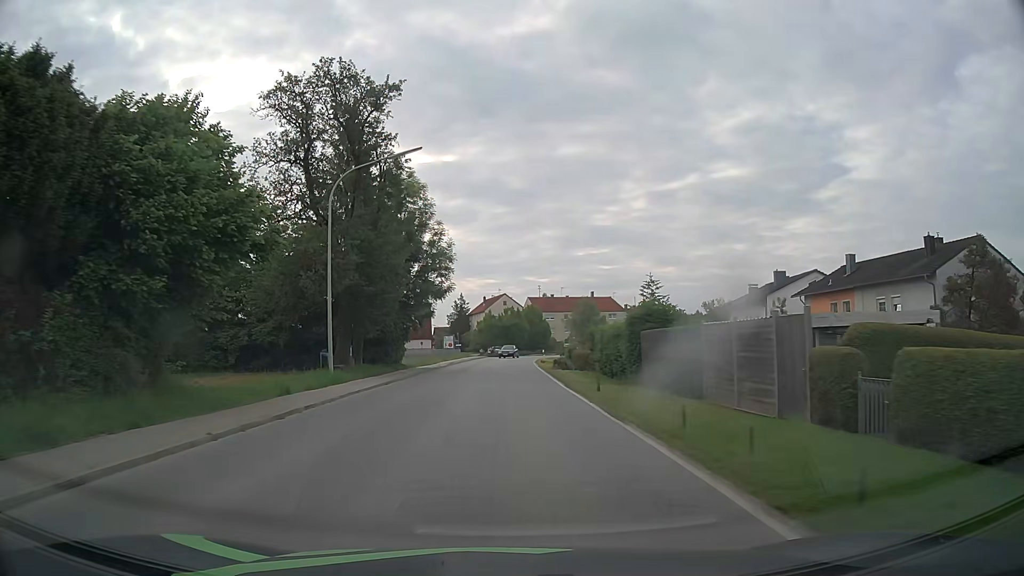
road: secondary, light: Day
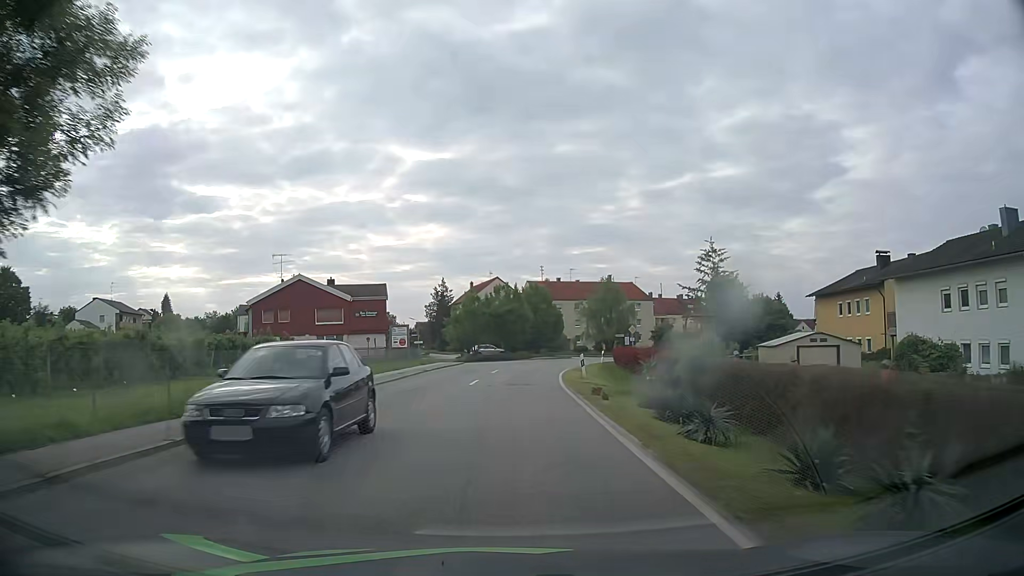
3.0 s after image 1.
(+0.1, +35.3) m; 0°
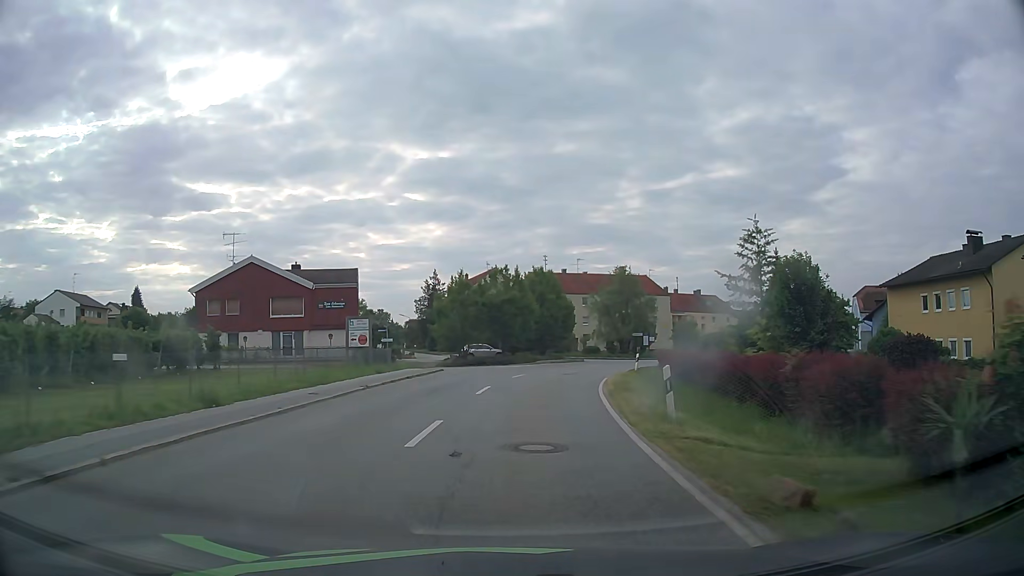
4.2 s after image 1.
(0.0, +13.8) m; 0°
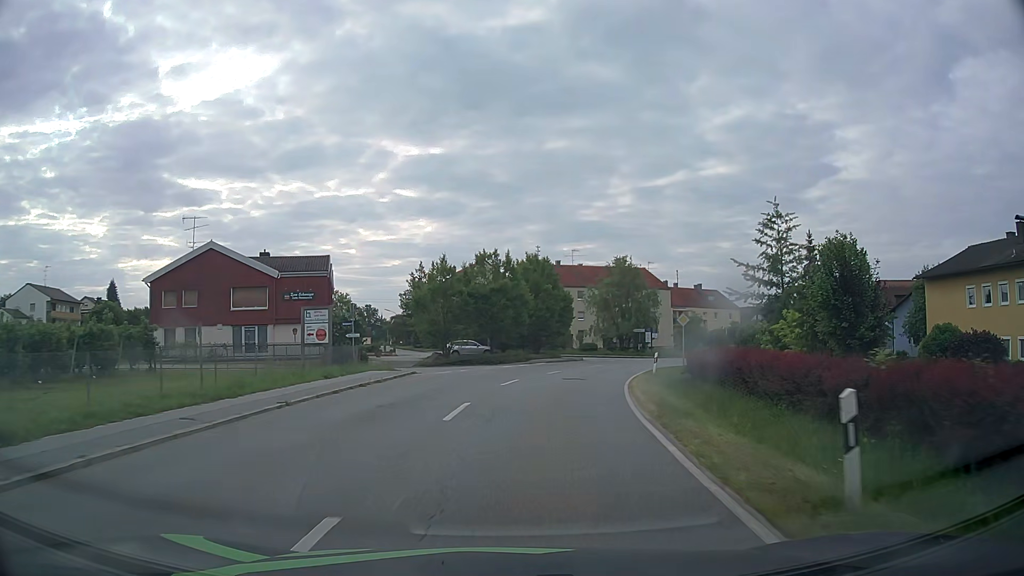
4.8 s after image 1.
(0.0, +6.7) m; +1°
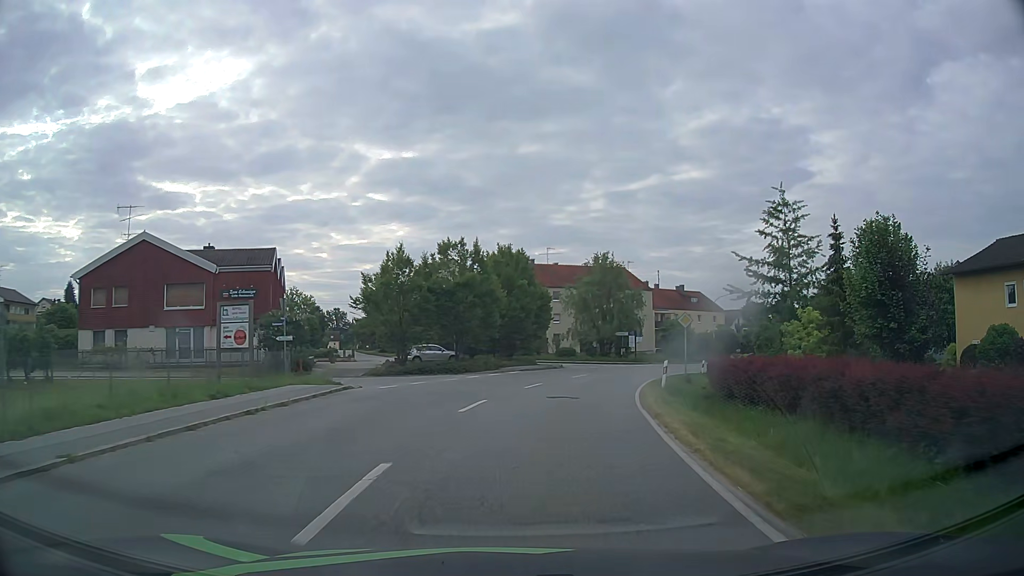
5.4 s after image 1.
(+0.1, +6.7) m; +2°
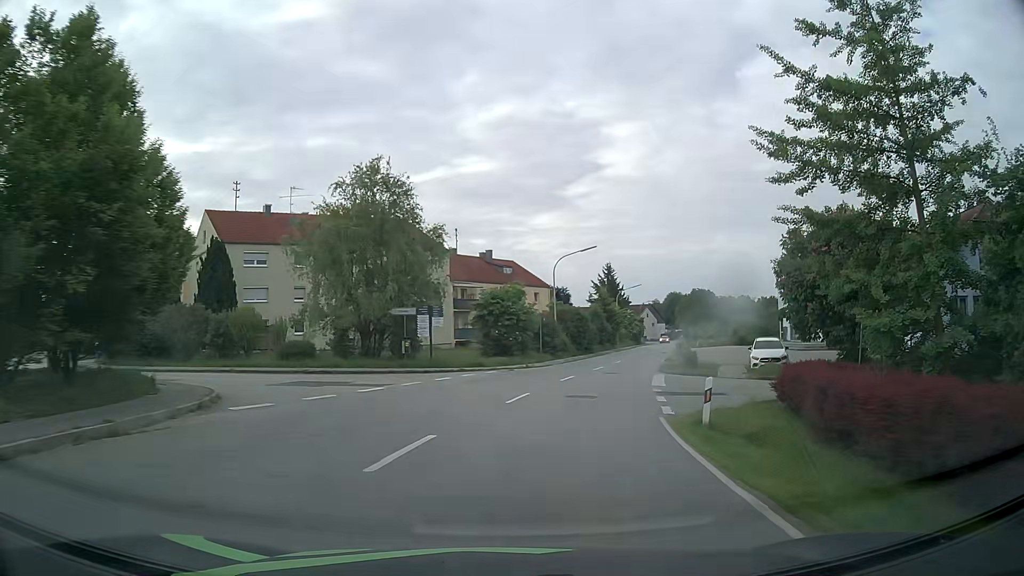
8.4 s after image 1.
(+5.1, +32.5) m; +19°
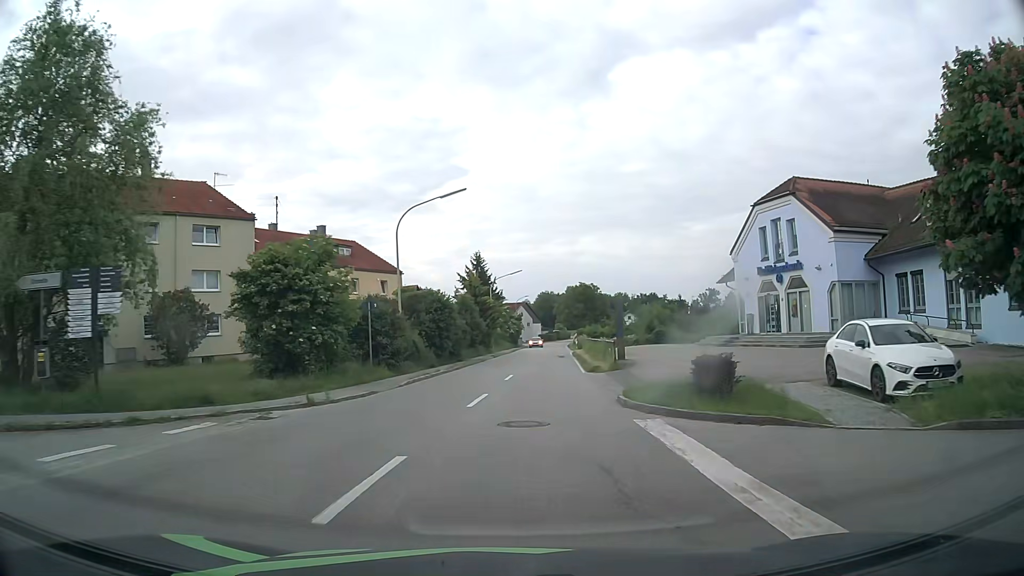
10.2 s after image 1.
(+2.0, +19.9) m; +11°
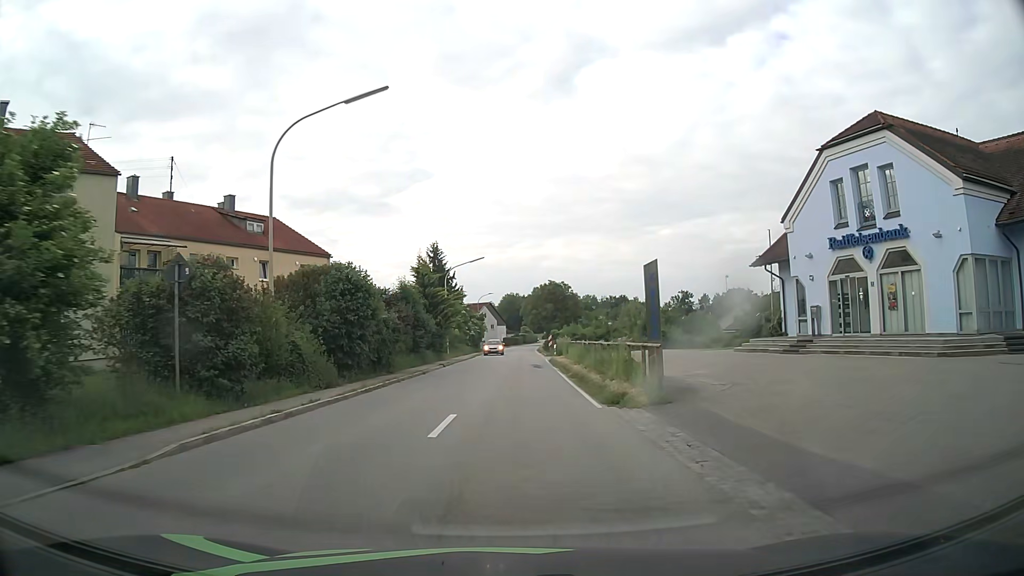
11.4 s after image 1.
(+0.4, +13.5) m; +3°
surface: asphalt
(0, +10) (+1, +20) (+1, +30) (+1, +40) (+1, +50) (+1, +60) (+2, +70) (+2, +80) (+3, +90) (+3, +100) m
